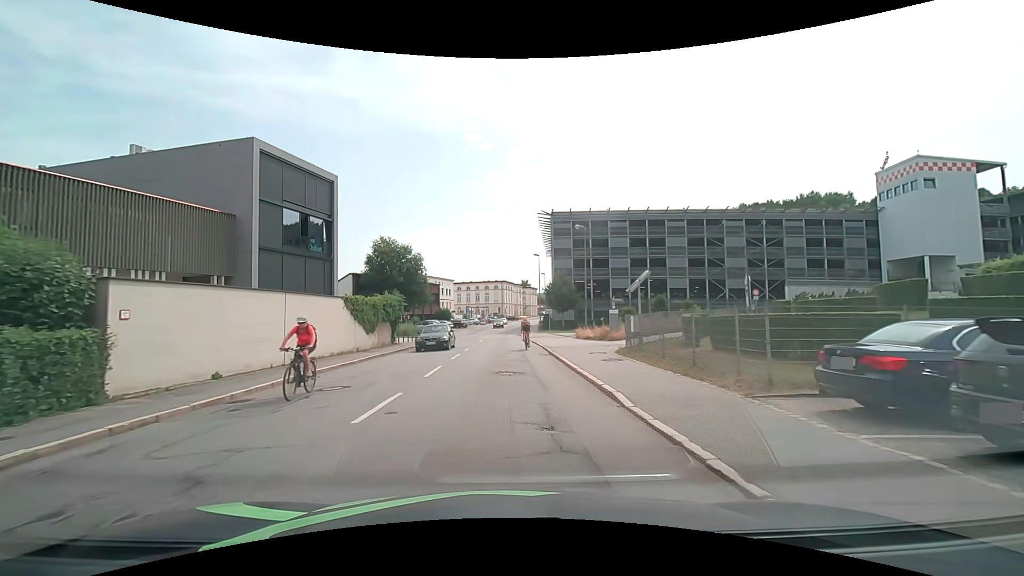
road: tertiary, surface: asphalt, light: Day
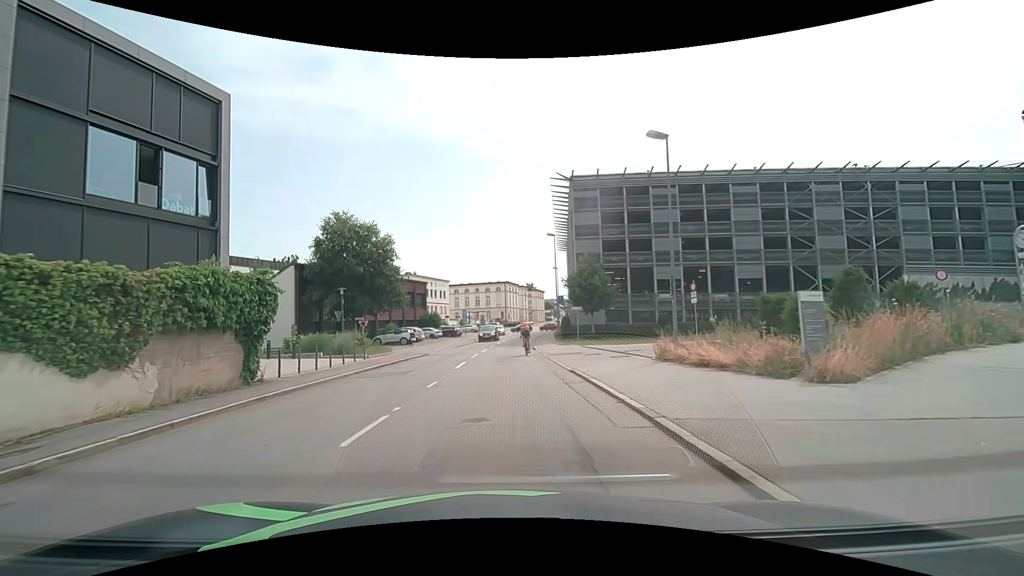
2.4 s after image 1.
(0.0, +18.9) m; -1°
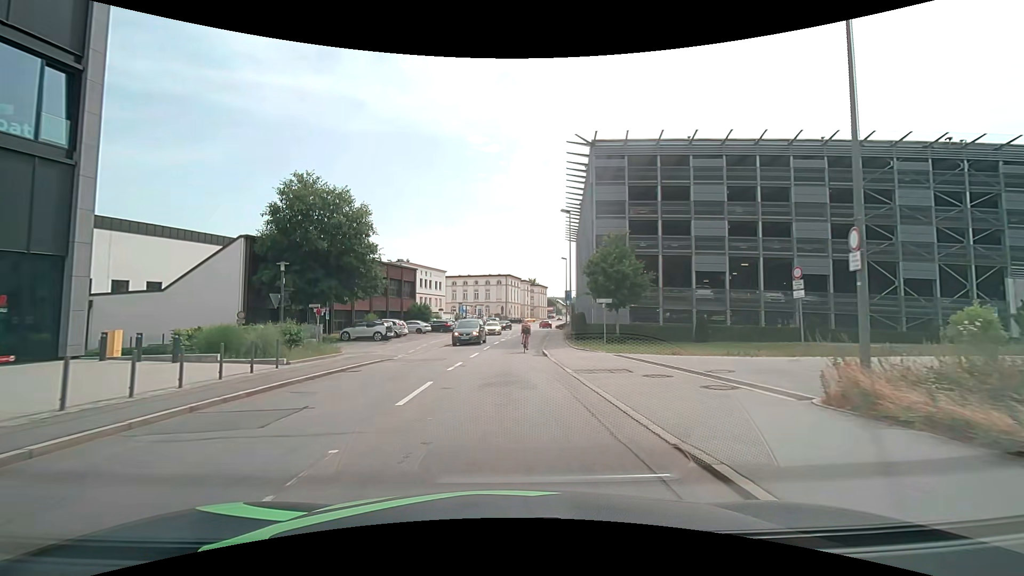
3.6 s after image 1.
(0.0, +9.4) m; -1°
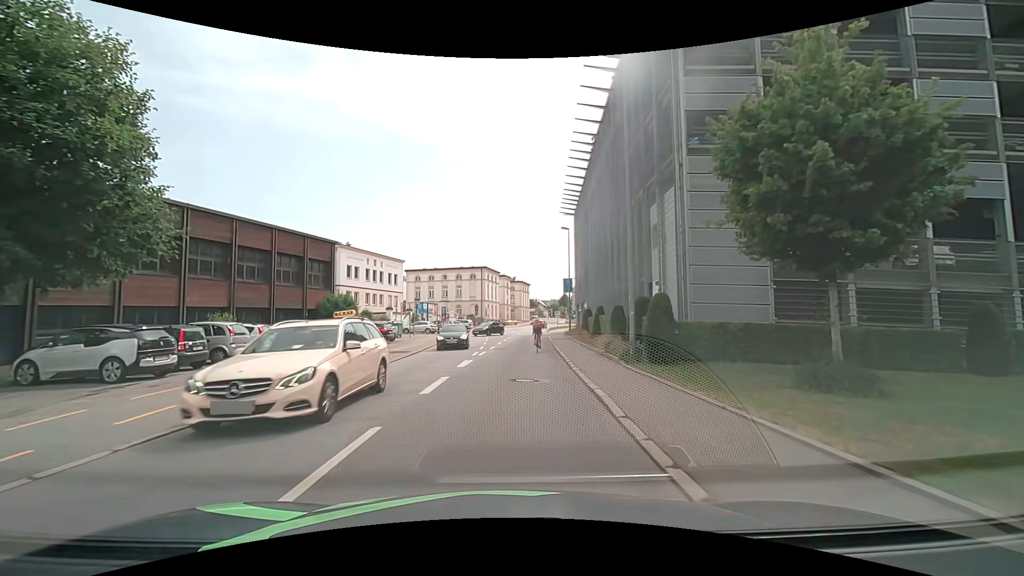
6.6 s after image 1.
(+0.6, +23.6) m; +4°
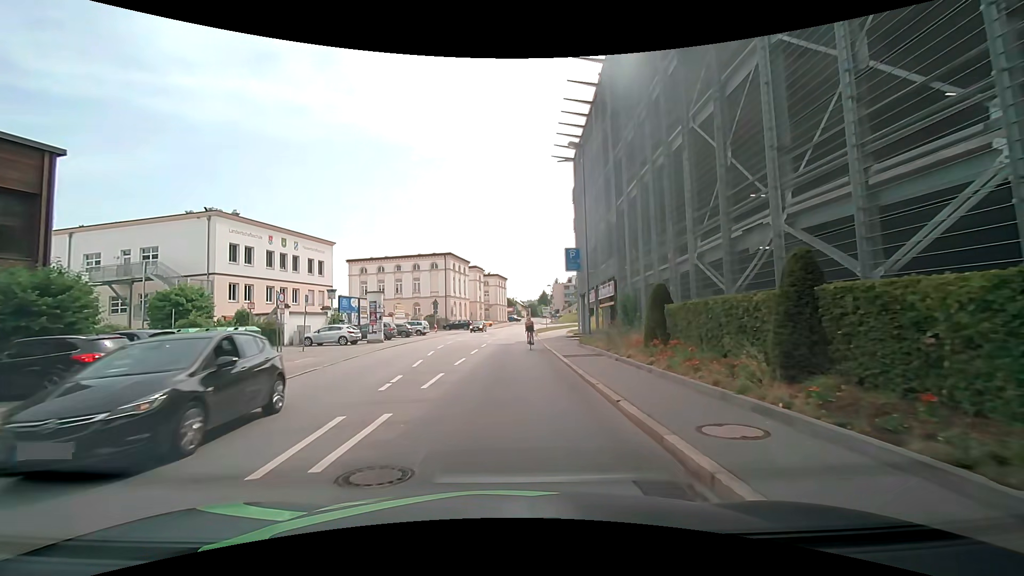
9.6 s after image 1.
(+0.5, +22.5) m; +2°
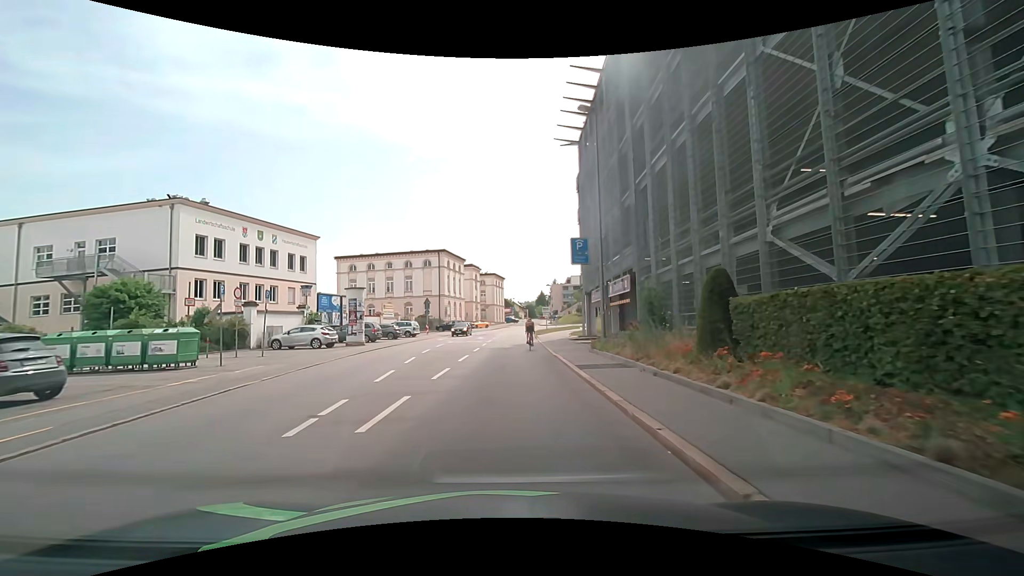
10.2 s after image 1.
(+0.1, +4.4) m; +2°
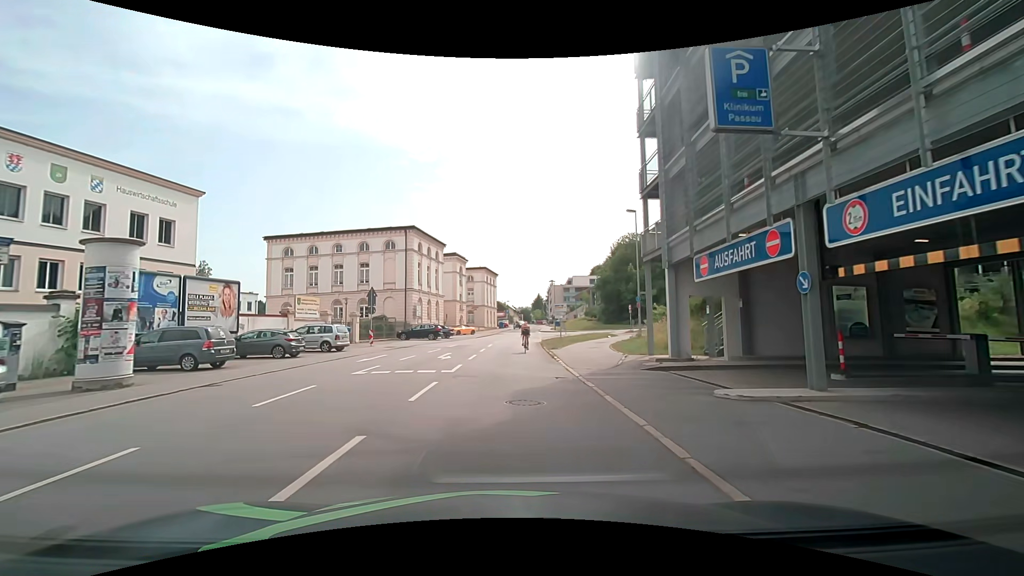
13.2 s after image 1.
(0.0, +21.1) m; 0°
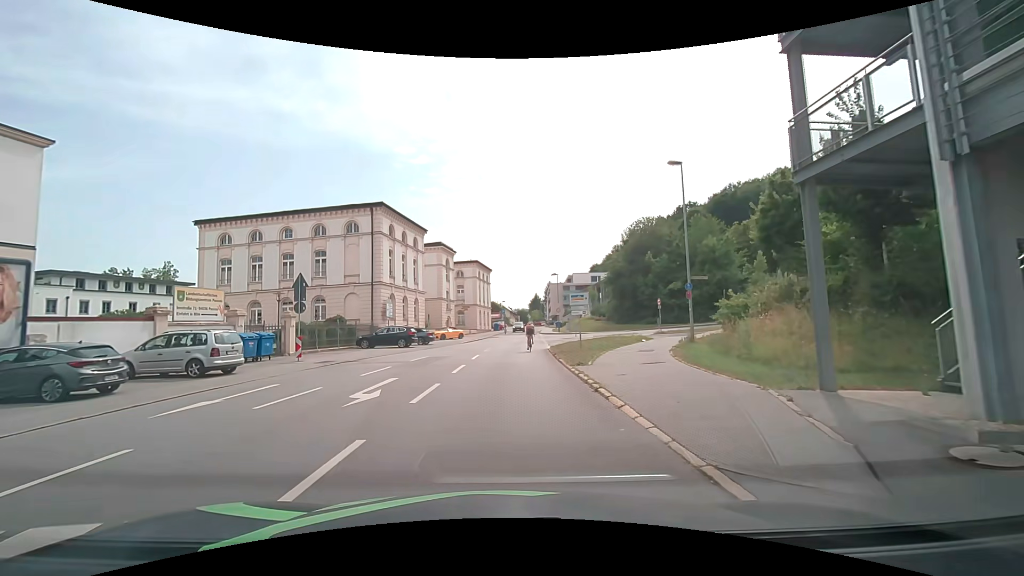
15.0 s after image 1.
(+0.1, +11.7) m; 0°
